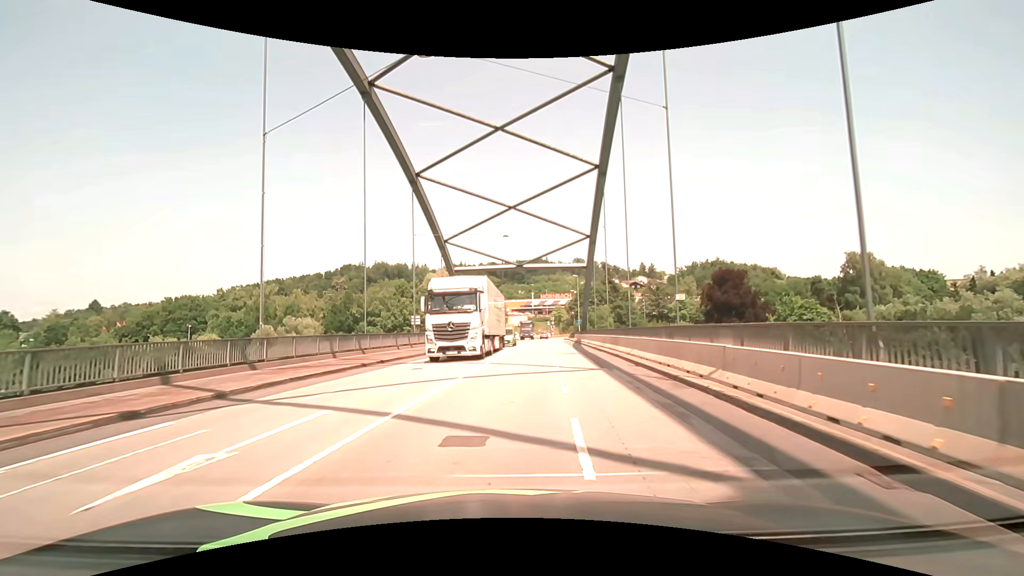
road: primary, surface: asphalt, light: Day
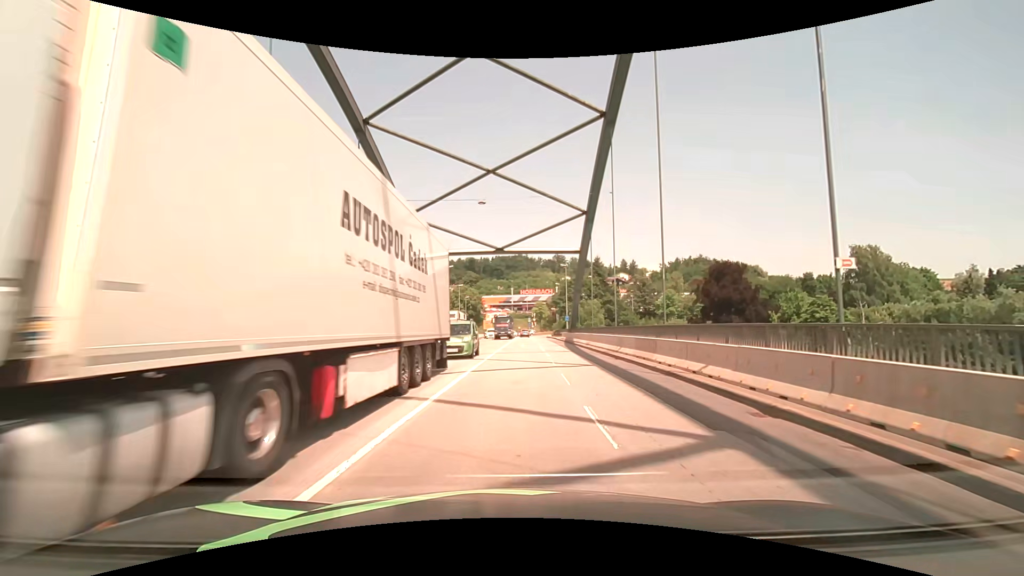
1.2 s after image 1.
(0.0, +10.9) m; +3°
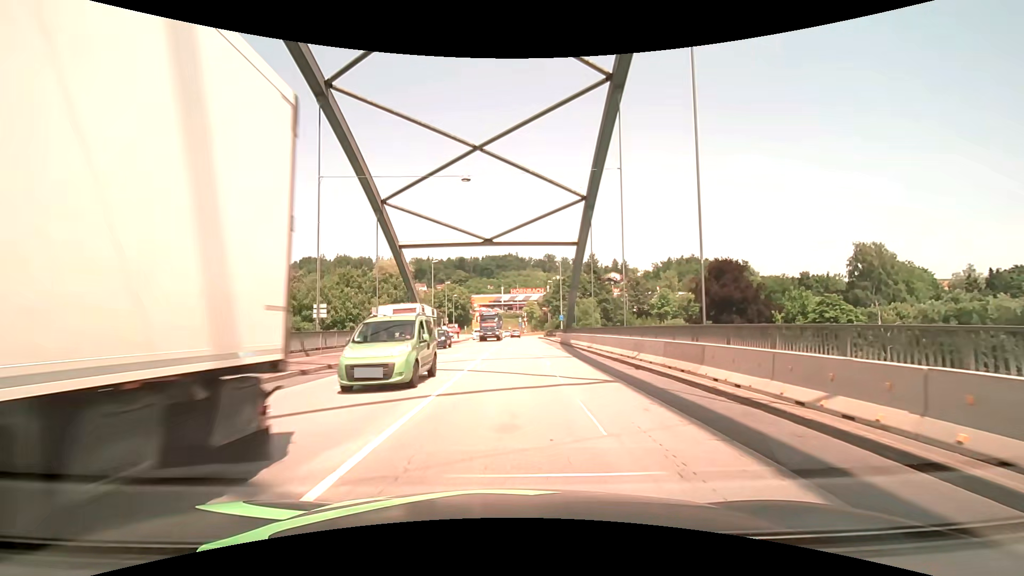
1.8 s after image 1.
(0.0, +5.4) m; 0°
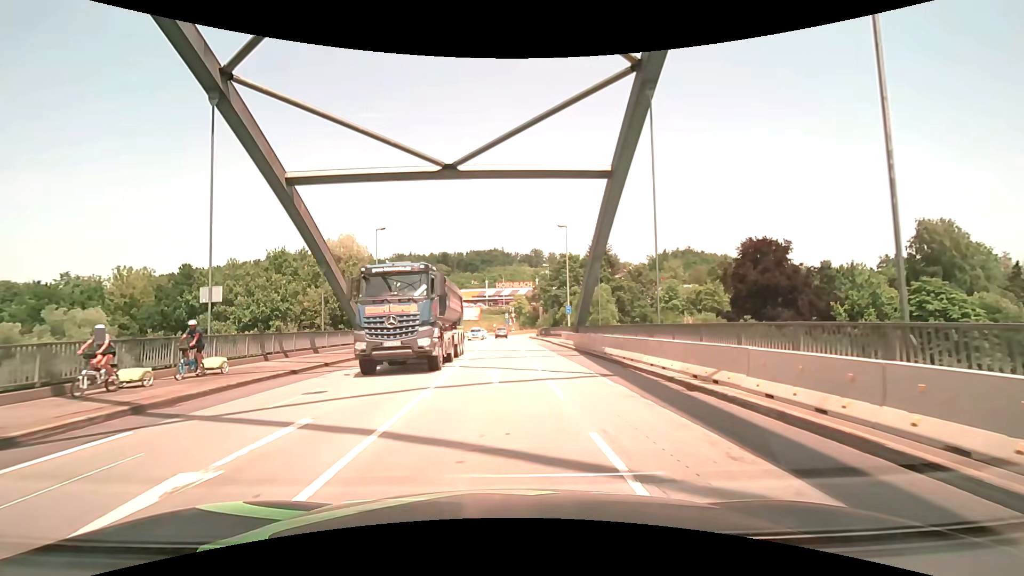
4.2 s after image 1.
(+0.2, +20.7) m; +1°
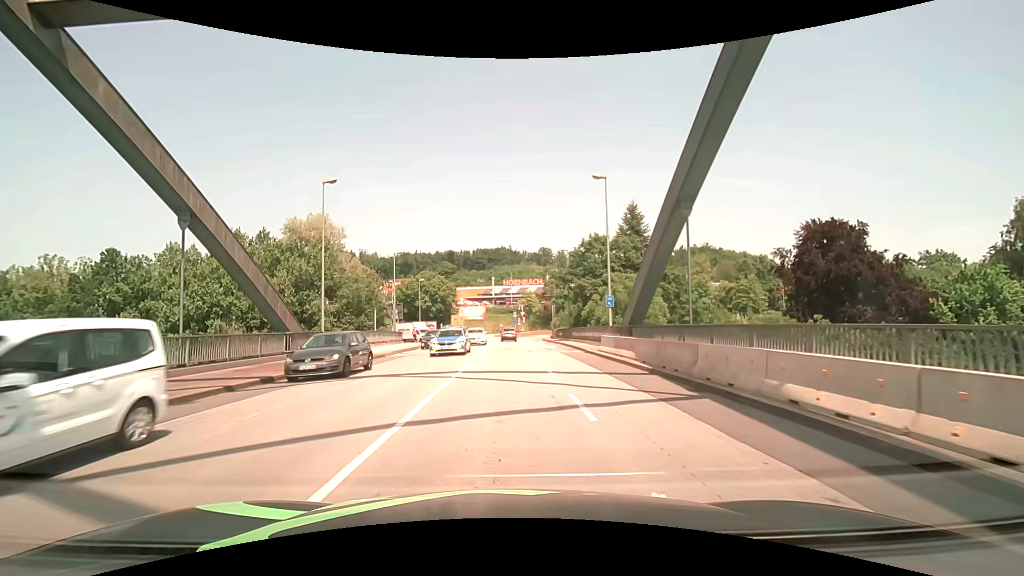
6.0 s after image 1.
(-0.1, +14.3) m; 0°
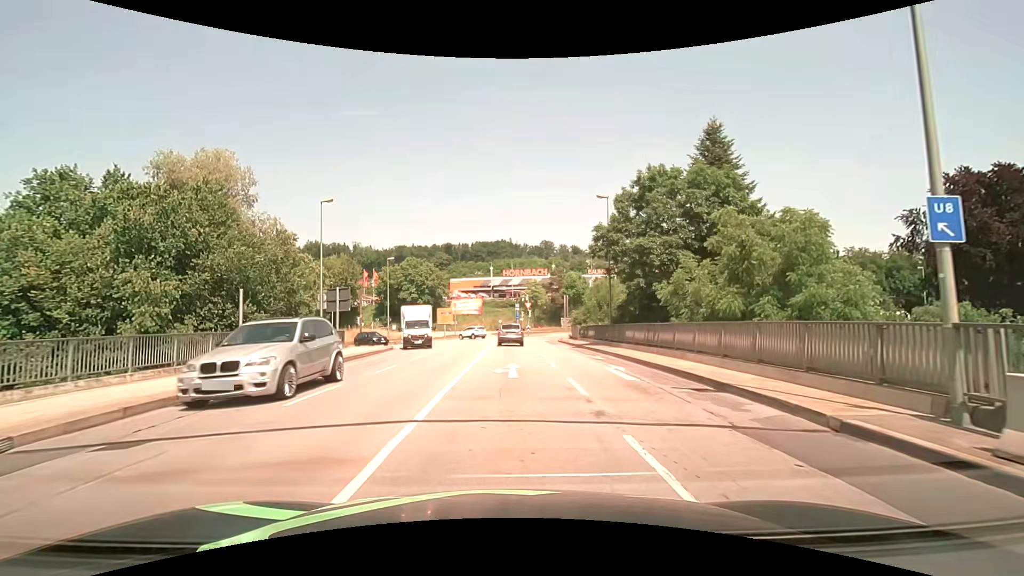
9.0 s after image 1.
(-0.4, +21.8) m; -1°
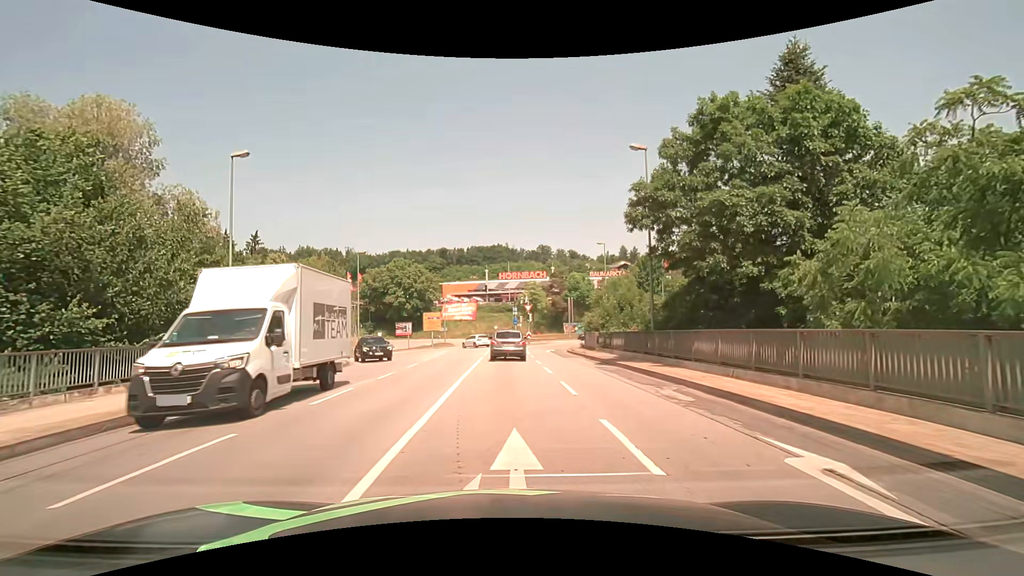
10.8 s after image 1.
(0.0, +10.3) m; 0°
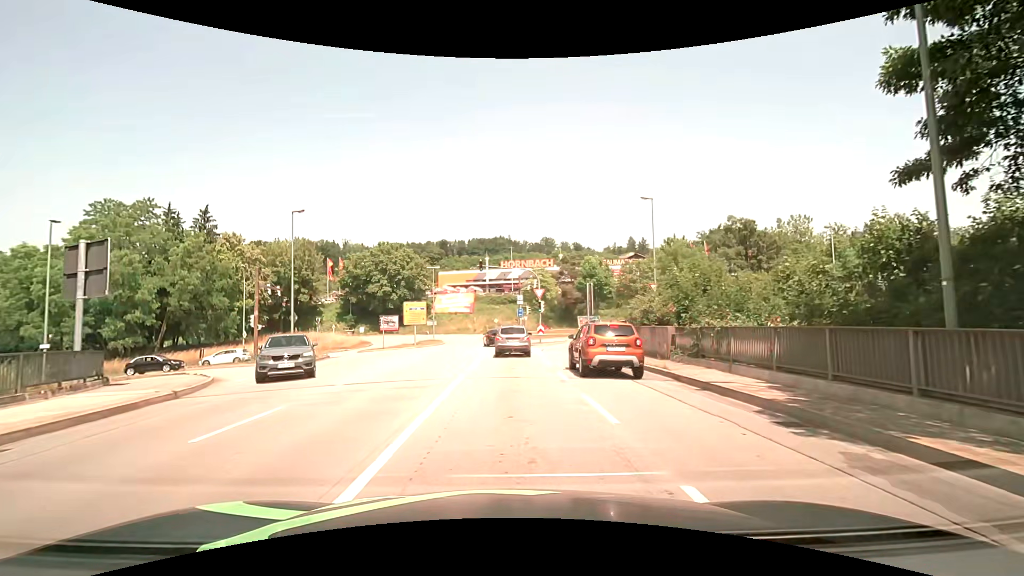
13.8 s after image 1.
(-0.1, +15.6) m; 0°
(0, +10) (0, +20) (0, +30) (-2, +40) (-8, +48) (-17, +50) (-27, +50) (-37, +48) (-47, +47) (-57, +46) m
